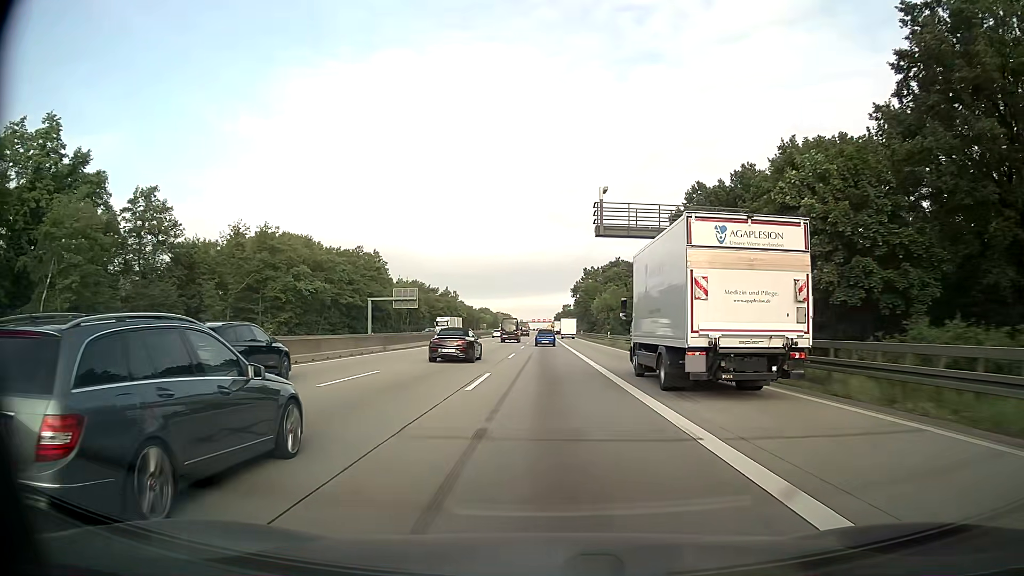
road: motorway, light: Day
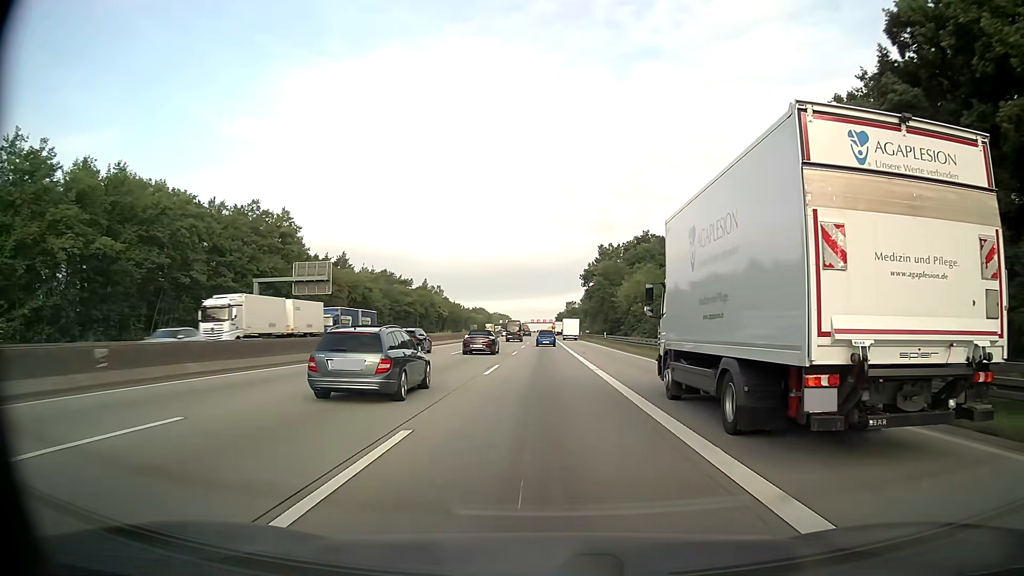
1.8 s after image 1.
(0.0, +48.4) m; 0°
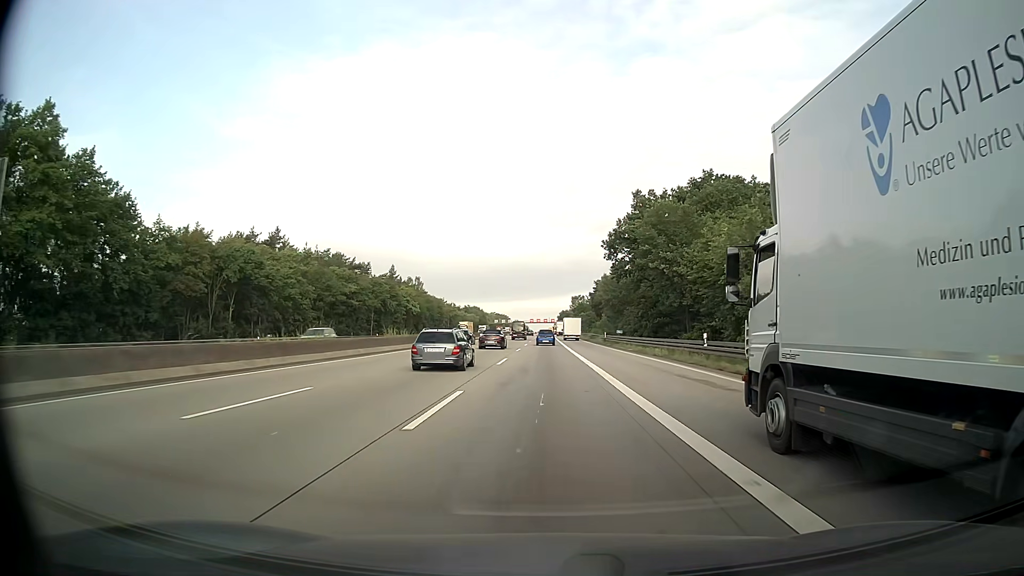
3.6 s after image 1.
(0.0, +48.3) m; 0°
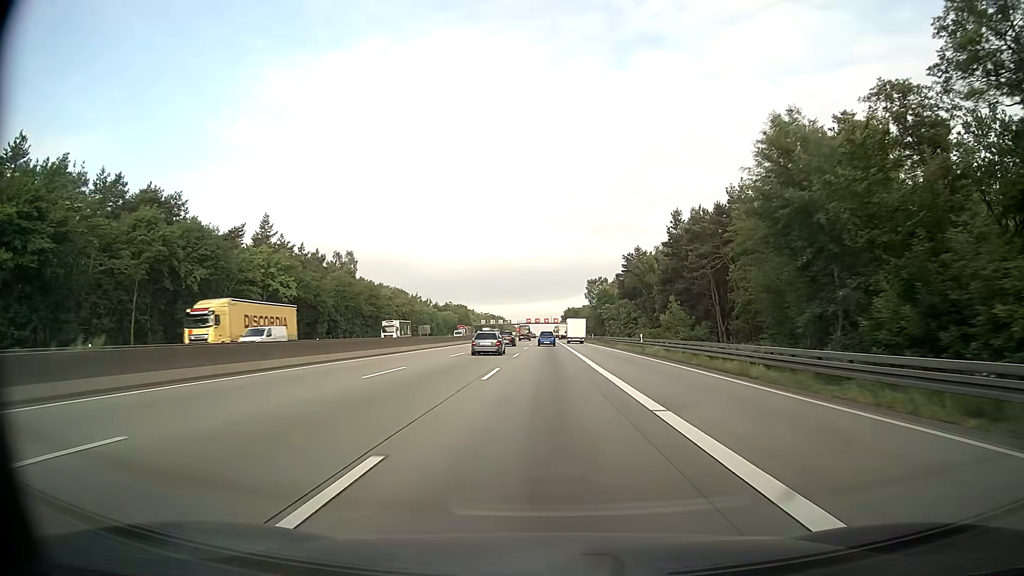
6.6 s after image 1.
(-0.1, +80.5) m; 0°
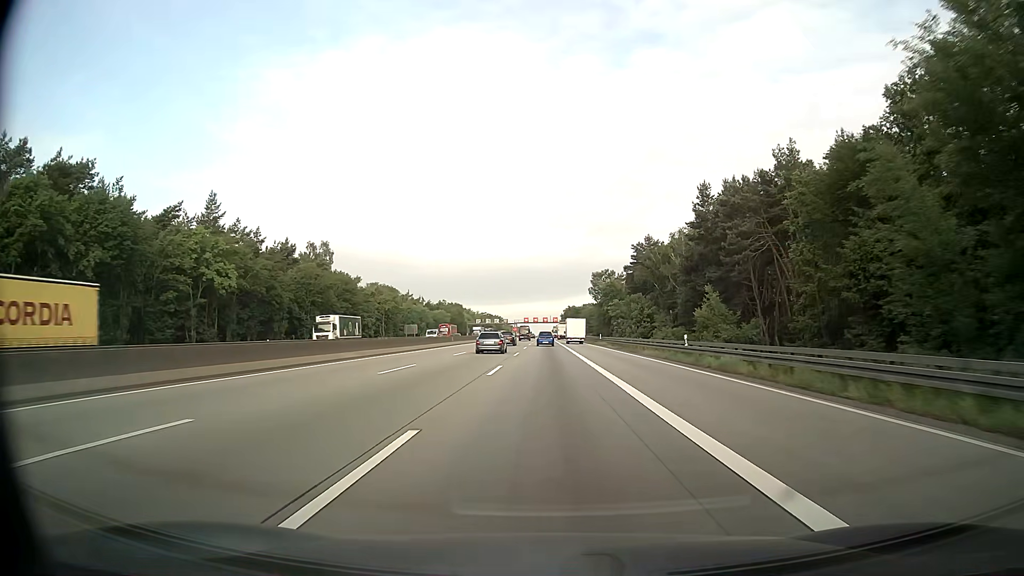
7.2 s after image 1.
(0.0, +16.1) m; 0°
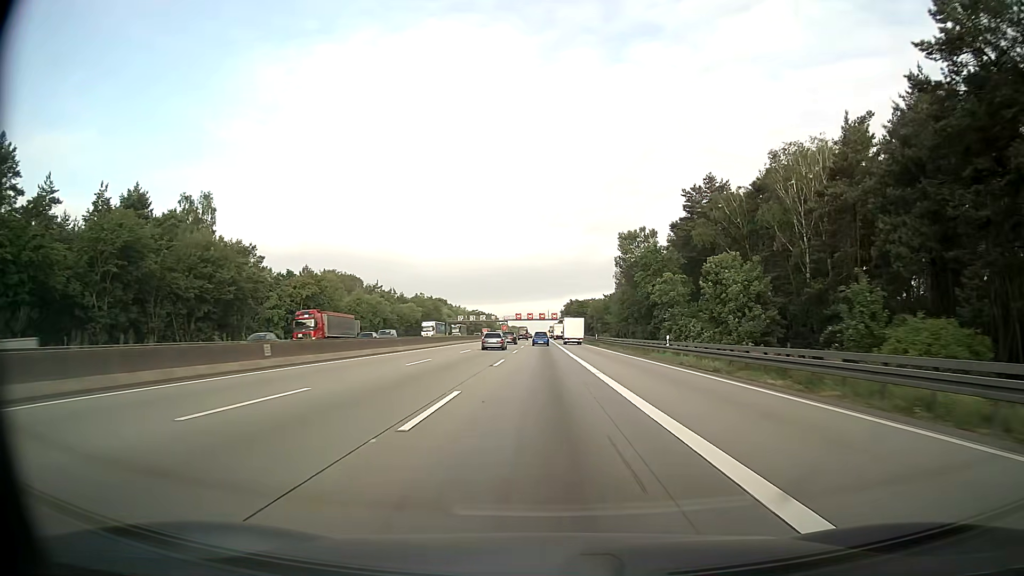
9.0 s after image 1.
(+0.1, +48.4) m; 0°
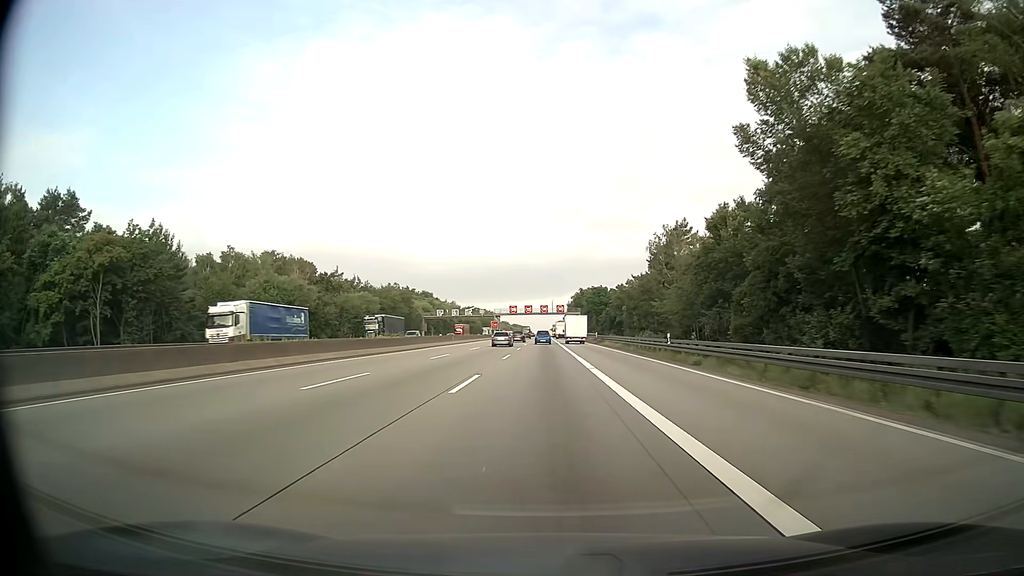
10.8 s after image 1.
(-0.1, +48.5) m; 0°
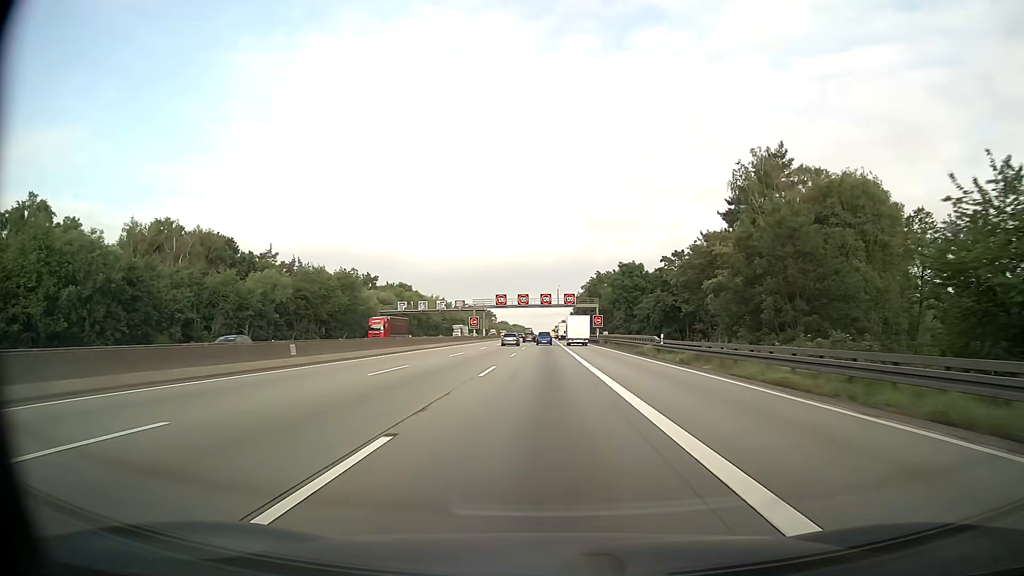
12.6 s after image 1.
(+0.1, +48.4) m; 0°
(0, +10) (0, +20) (0, +30) (0, +40) (0, +50) (0, +60) (0, +70) (0, +80) (0, +90) (0, +100) m
